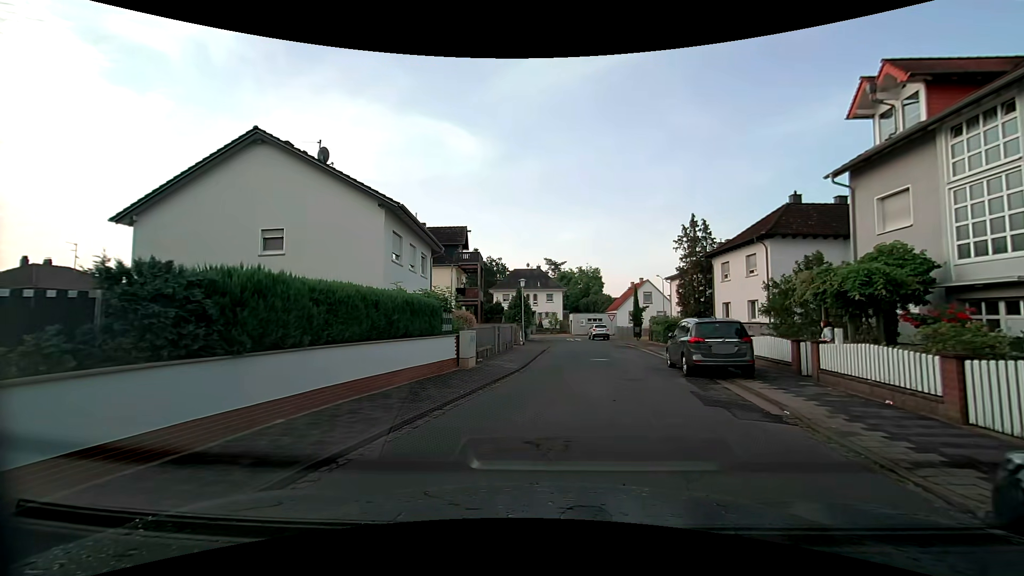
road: residential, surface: asphalt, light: Day
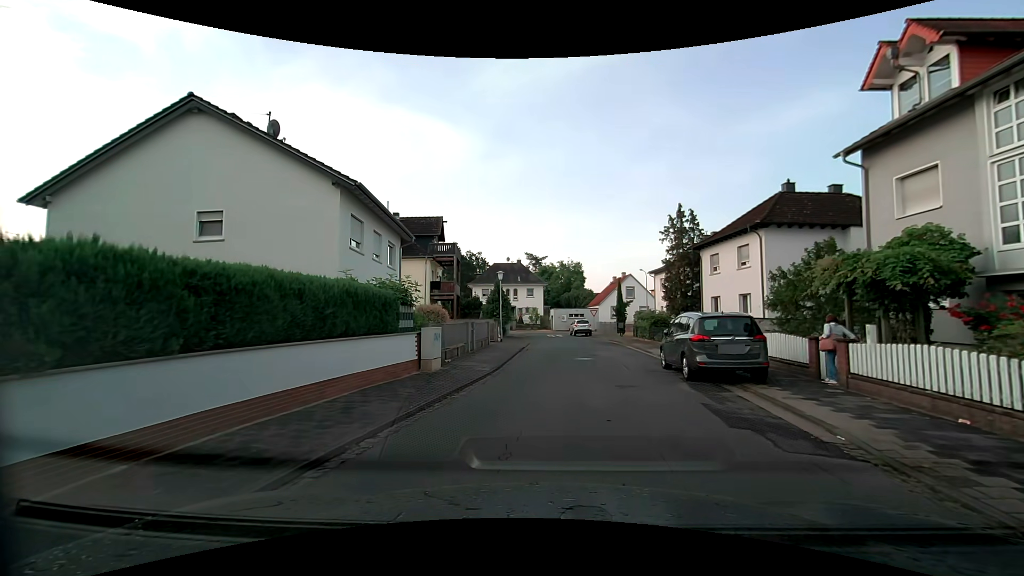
(+0.1, +2.5) m; +3°
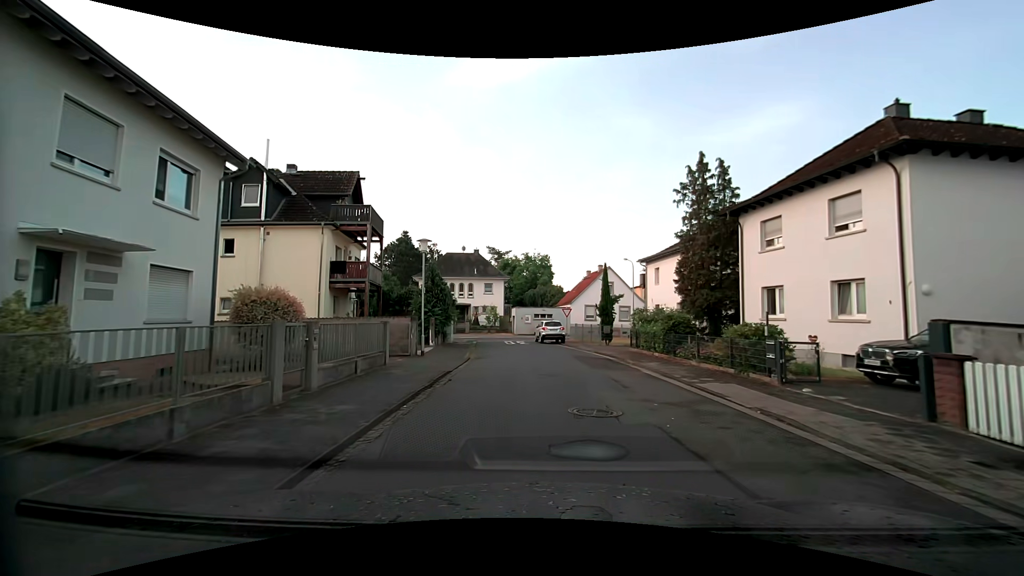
(+0.6, +13.6) m; +5°
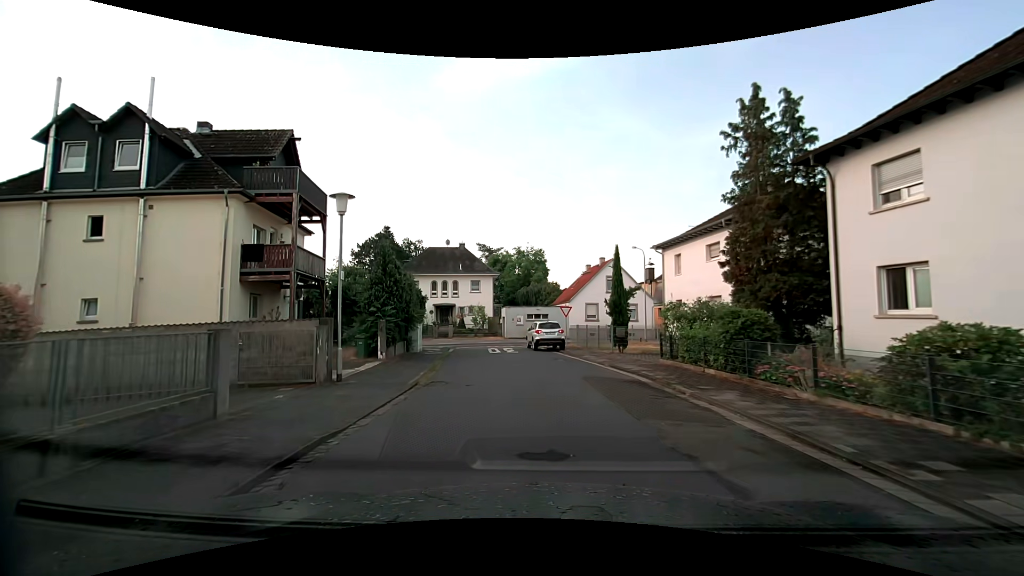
(+0.1, +7.7) m; +1°
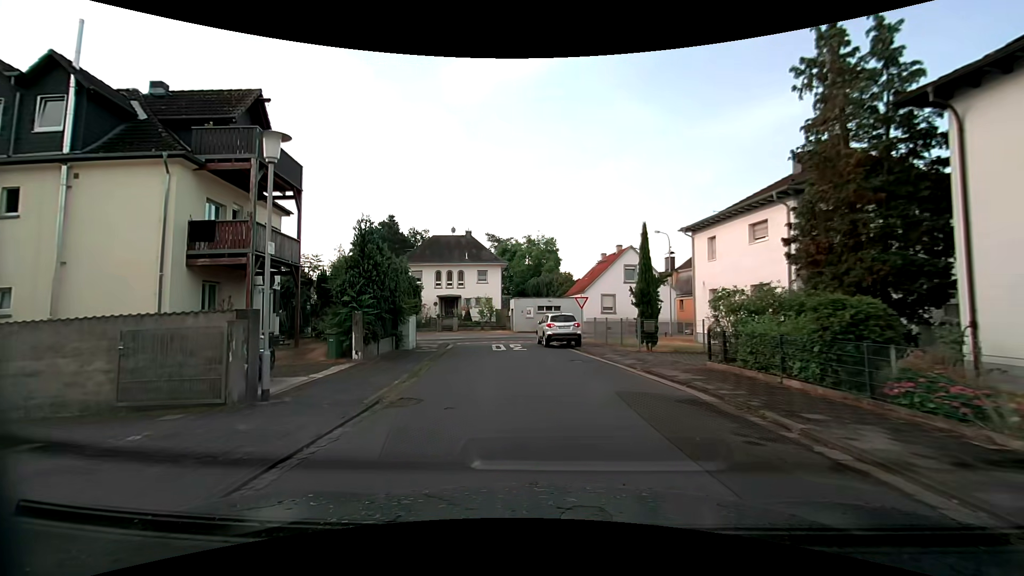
(-0.1, +3.9) m; -2°
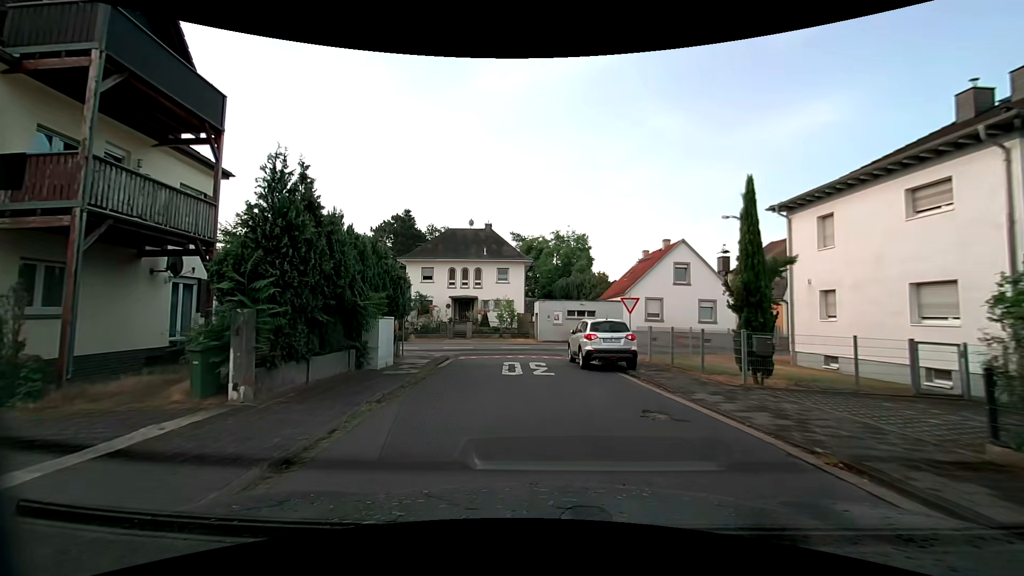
(-0.3, +7.6) m; -4°
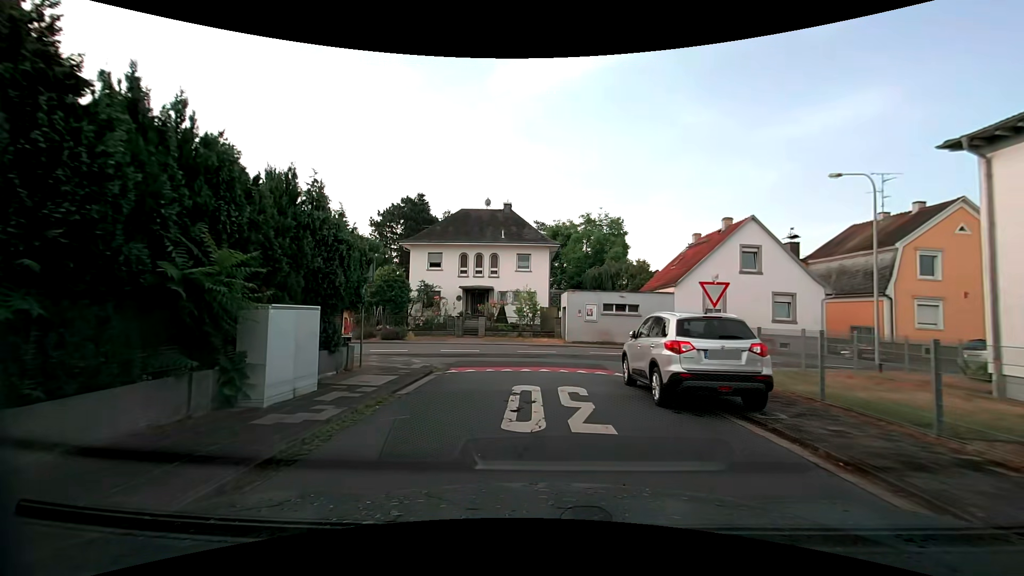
(-0.1, +7.4) m; -2°
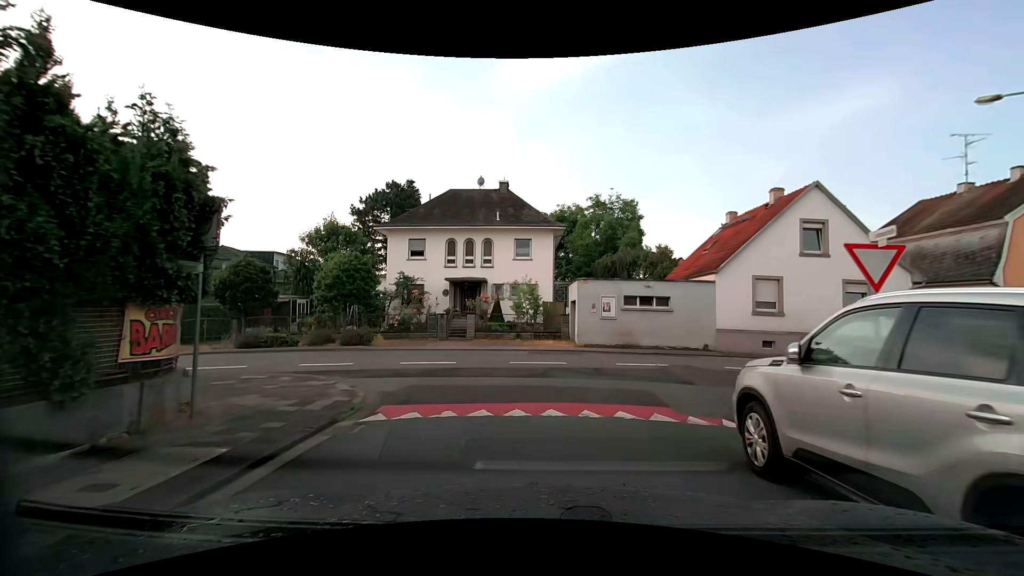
(+0.1, +6.4) m; -2°
